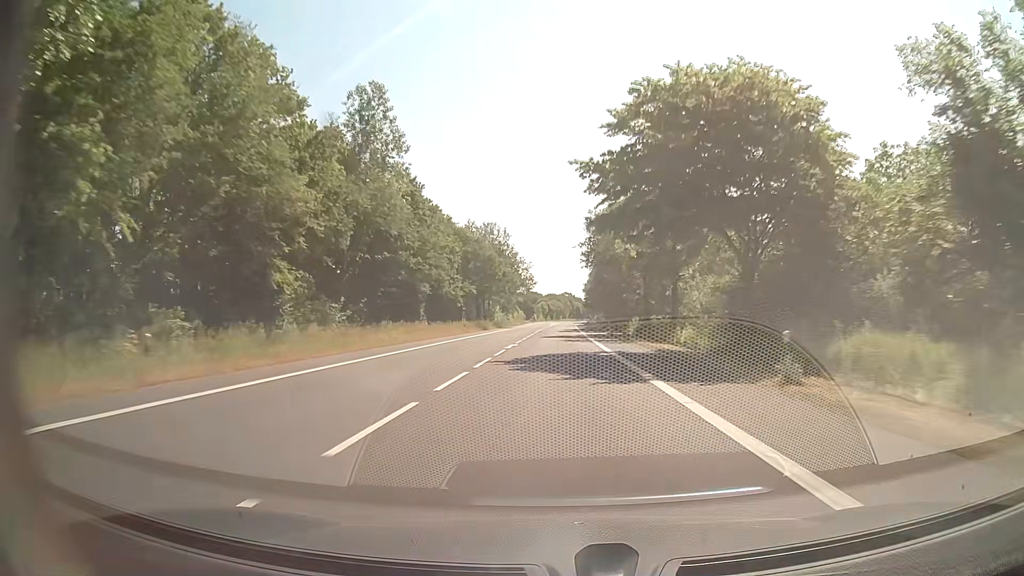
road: secondary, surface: asphalt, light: Day
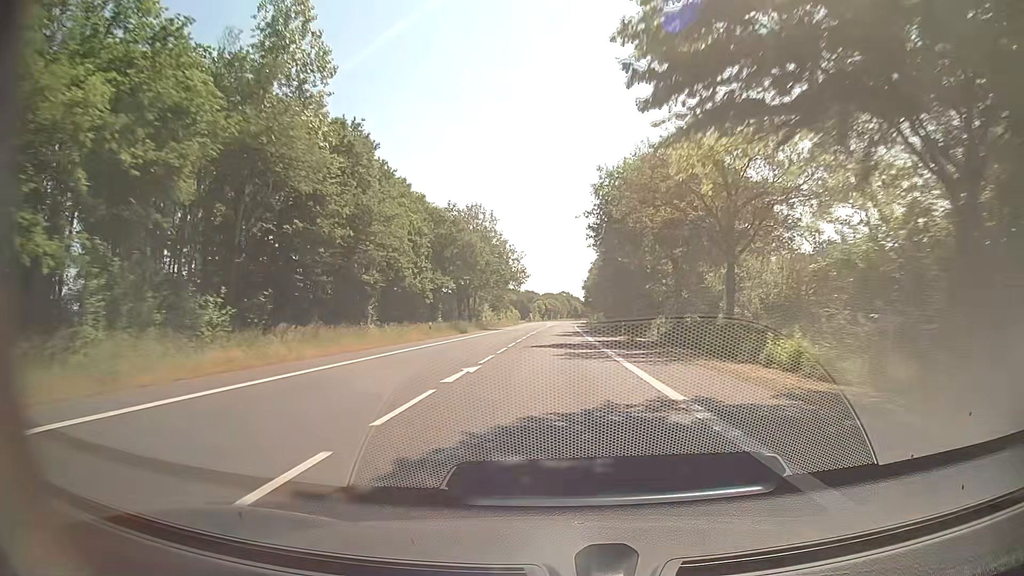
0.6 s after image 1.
(0.0, +15.8) m; 0°
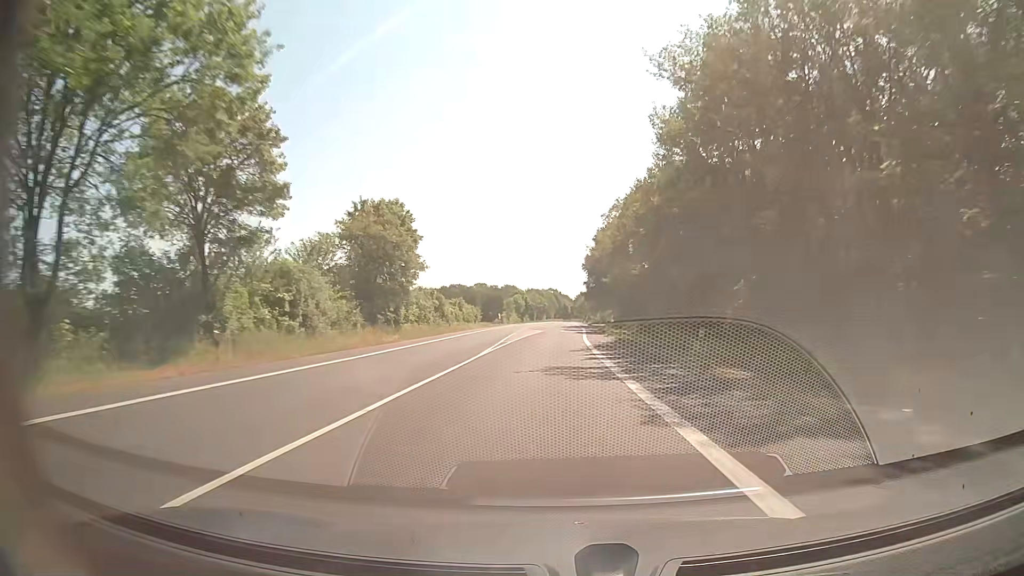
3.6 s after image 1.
(+0.6, +78.9) m; +1°
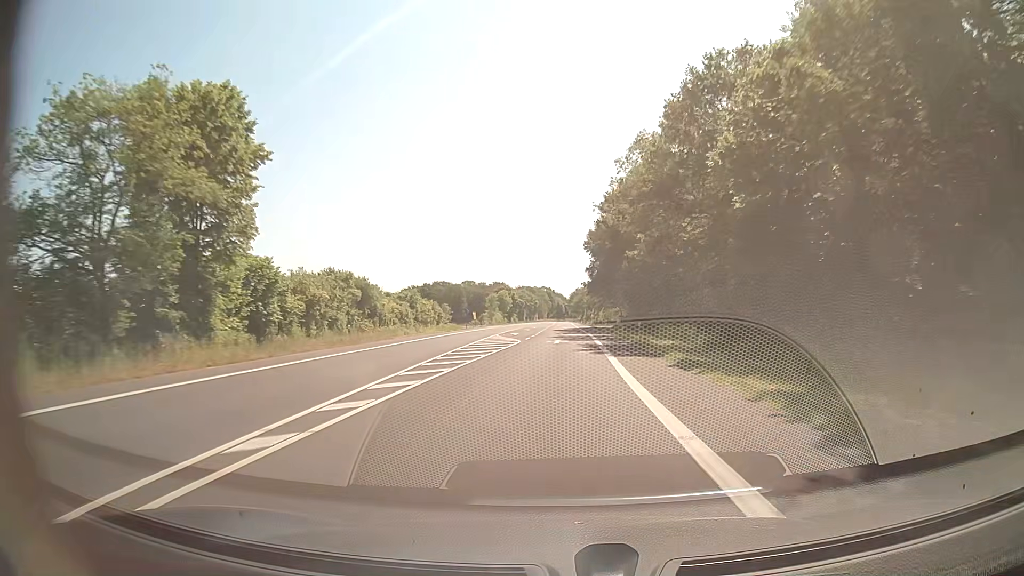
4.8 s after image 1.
(+0.3, +31.6) m; +1°
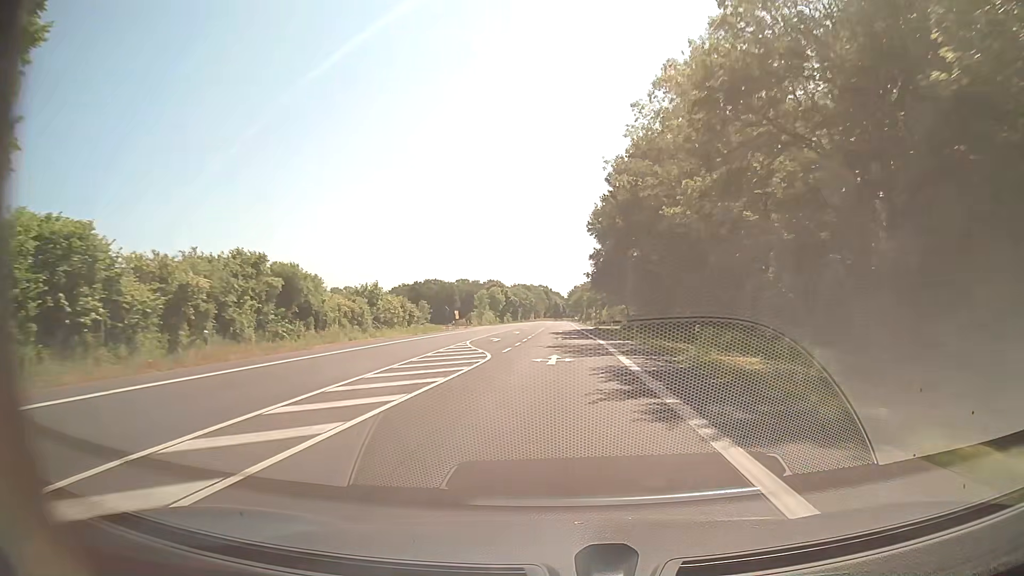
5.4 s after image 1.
(0.0, +15.8) m; 0°
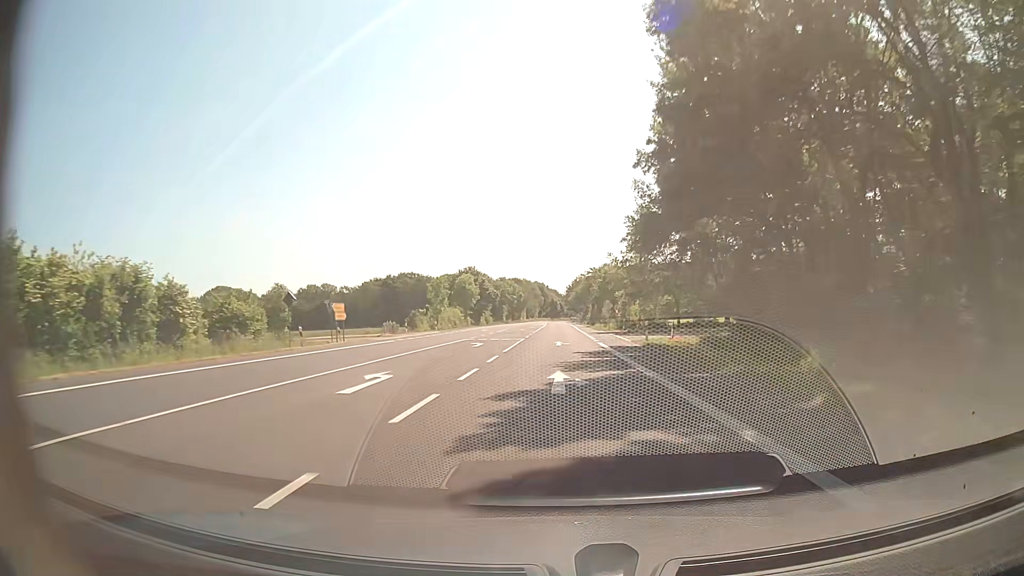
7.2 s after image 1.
(+0.1, +47.4) m; 0°
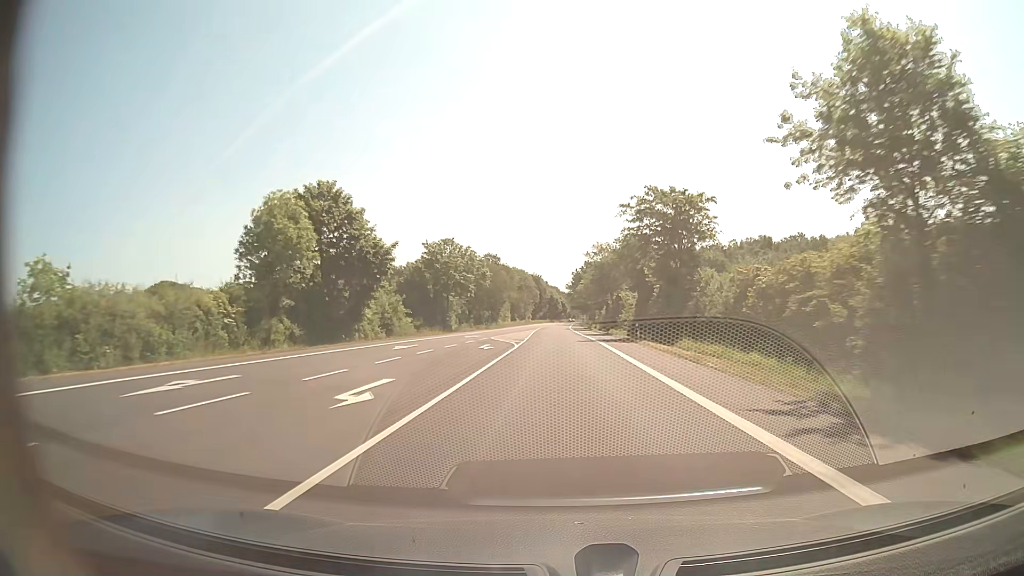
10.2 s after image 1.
(0.0, +79.0) m; 0°
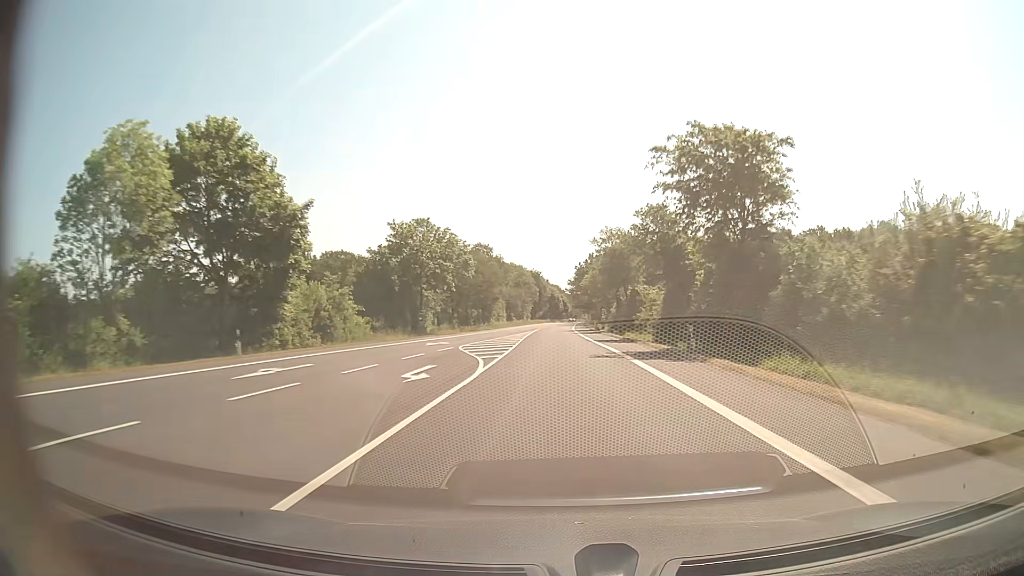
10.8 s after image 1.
(0.0, +15.8) m; 0°
(0, +10) (0, +20) (0, +30) (0, +40) (0, +50) (0, +60) (0, +70) (0, +80) (0, +90) (0, +100) m
